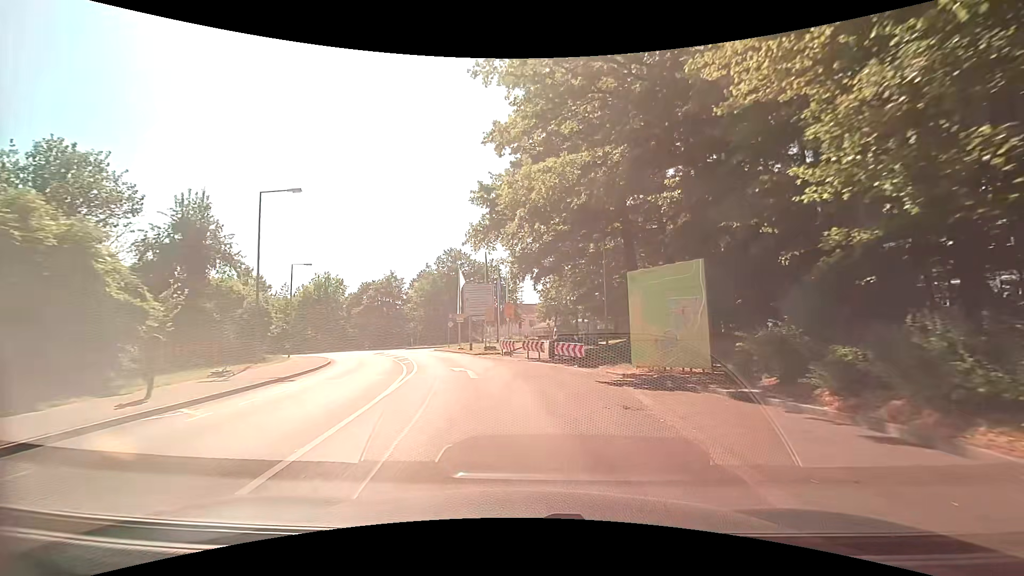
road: tertiary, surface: asphalt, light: Day
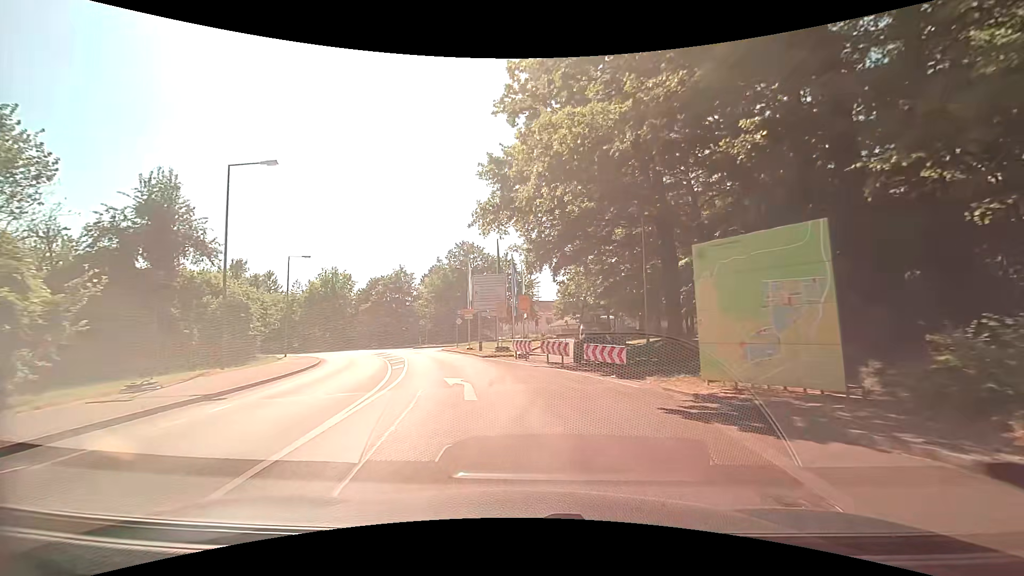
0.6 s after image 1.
(-0.2, +5.1) m; -3°
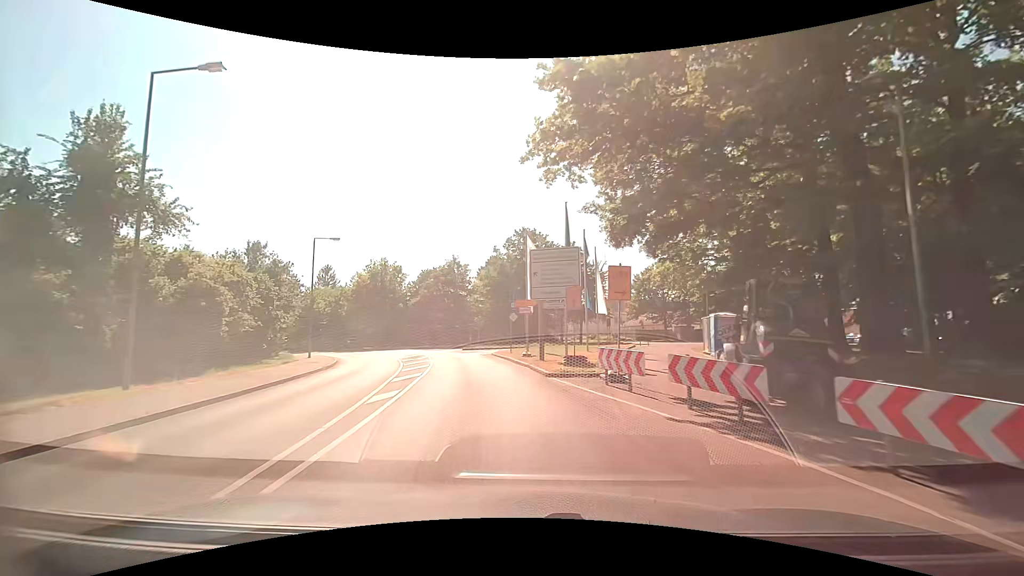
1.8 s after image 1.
(-0.7, +10.5) m; -8°
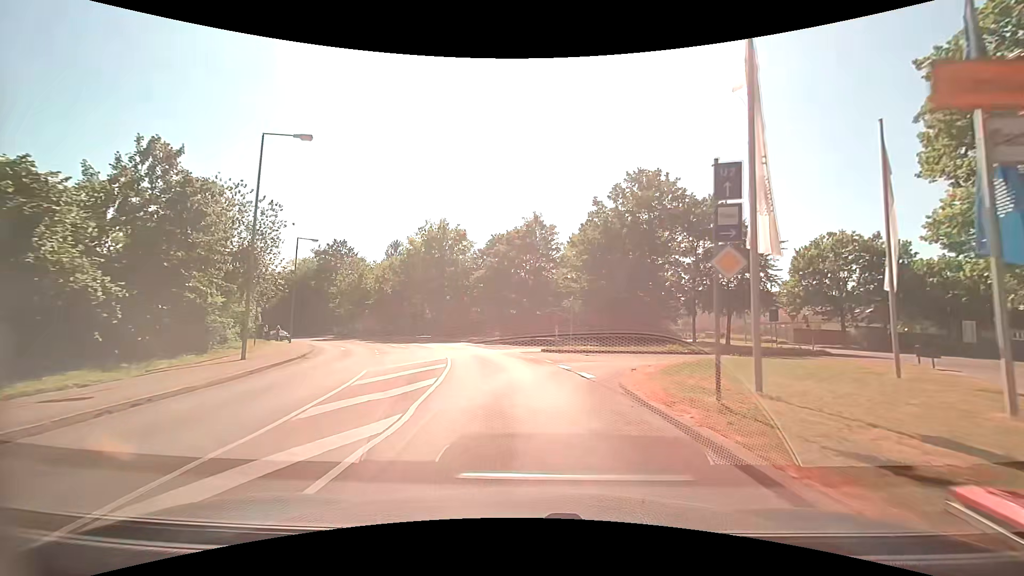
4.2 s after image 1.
(-2.0, +22.6) m; -10°
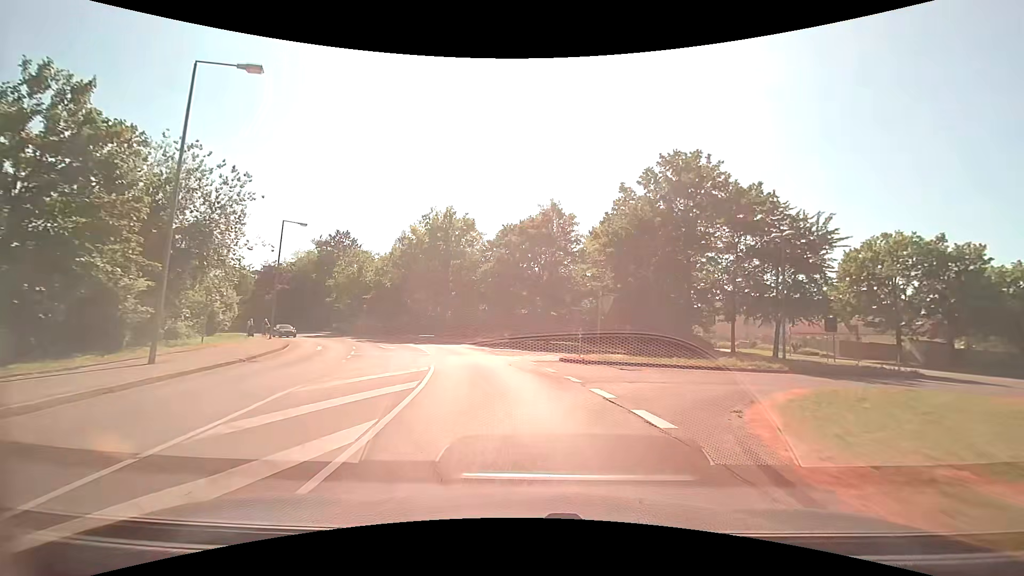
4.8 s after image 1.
(-0.1, +6.2) m; -2°
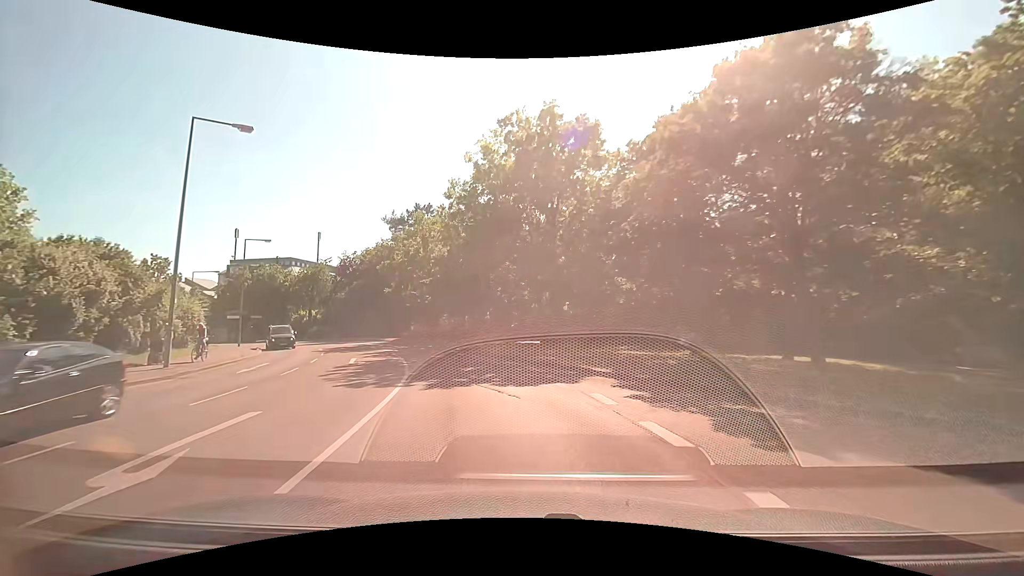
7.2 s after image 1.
(-2.1, +26.5) m; -13°
(-1, +10) (-3, +20) (-6, +29) (-10, +38) (-15, +47) (-20, +55) (-27, +63) (-34, +69) (-42, +76) (-50, +81) m
